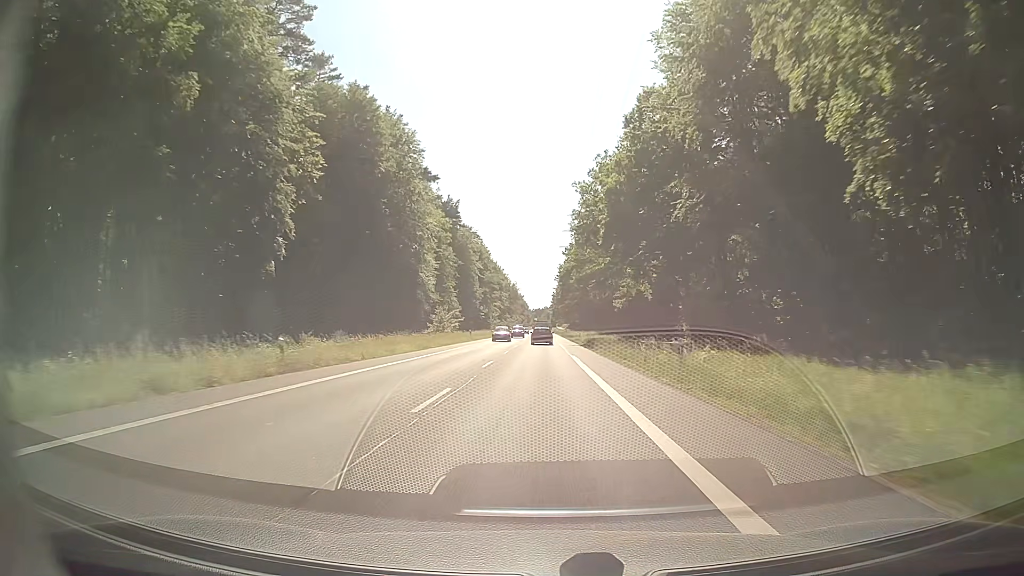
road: secondary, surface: asphalt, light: Day
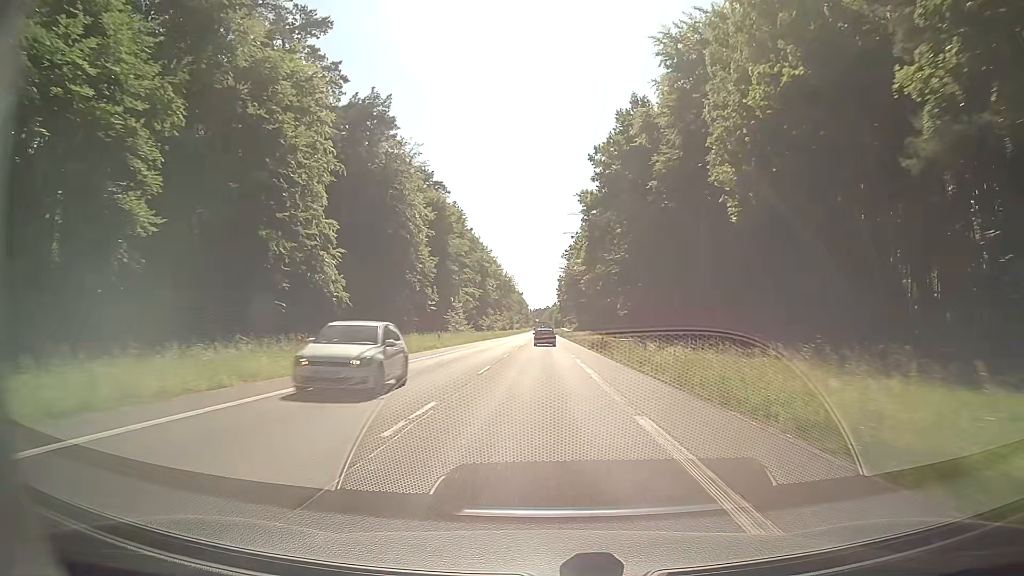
(-0.1, +74.4) m; 0°
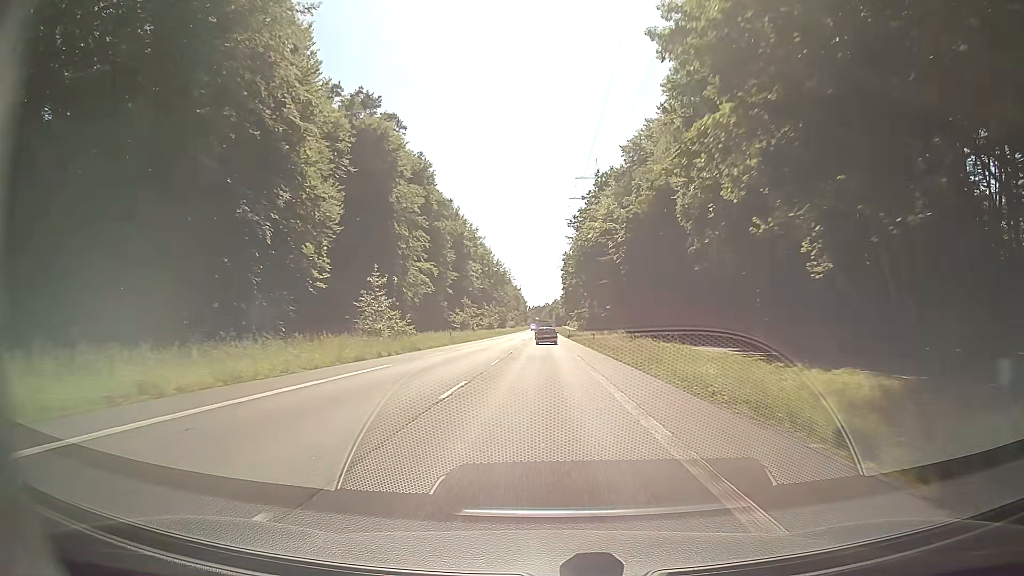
(0.0, +43.8) m; 0°
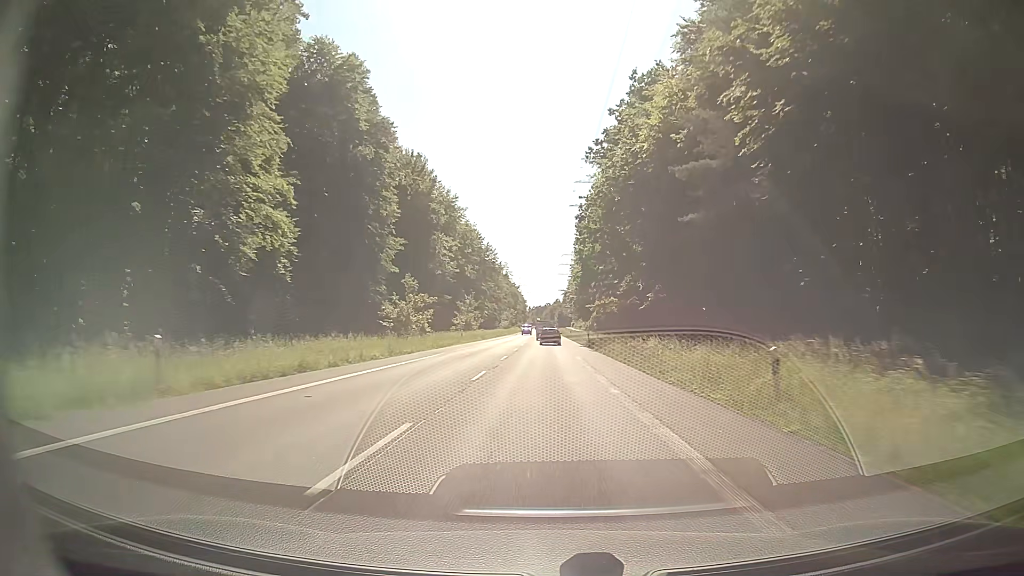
(-0.1, +43.3) m; 0°
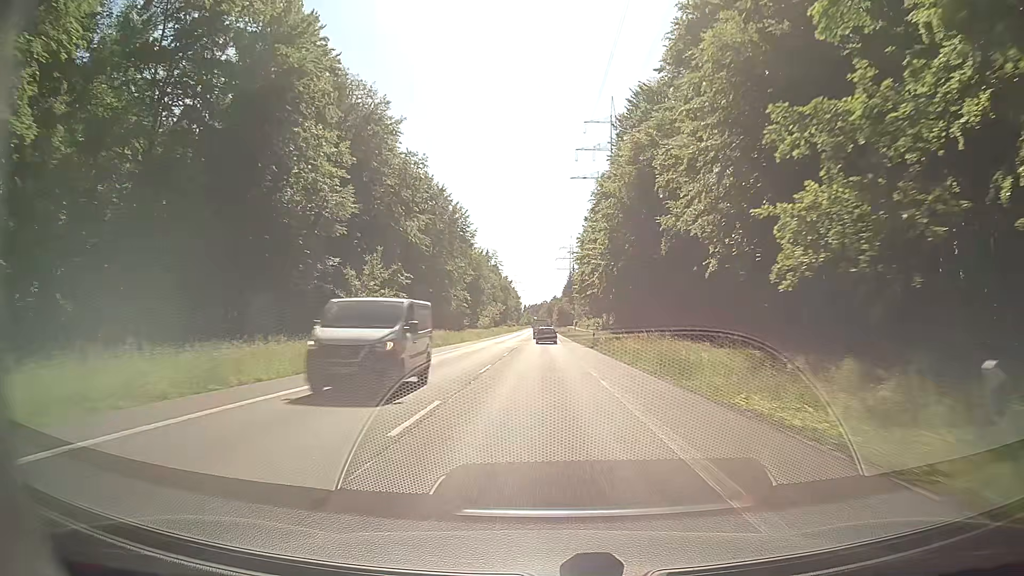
(-0.1, +56.9) m; 0°
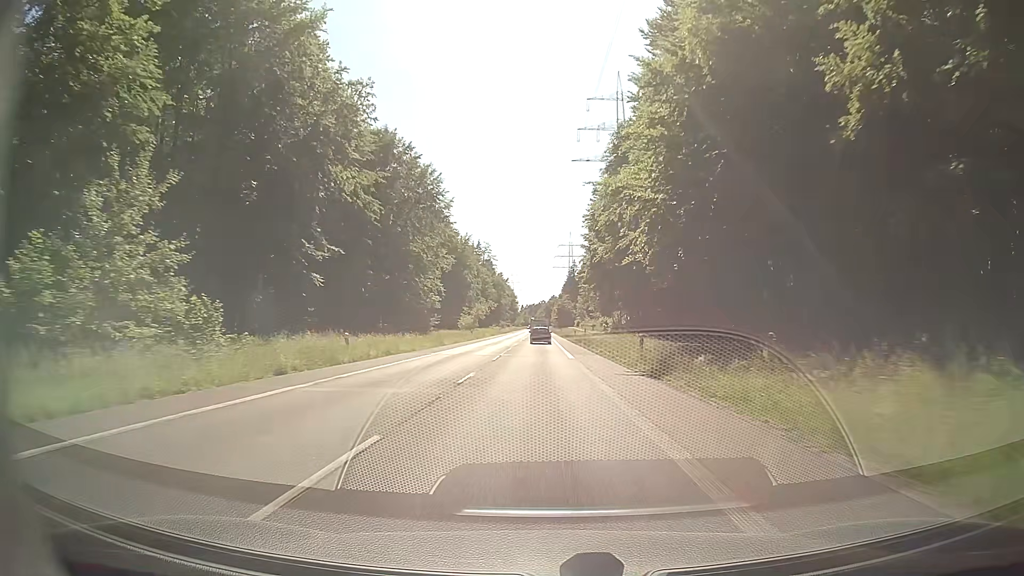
(+0.2, +28.2) m; +1°
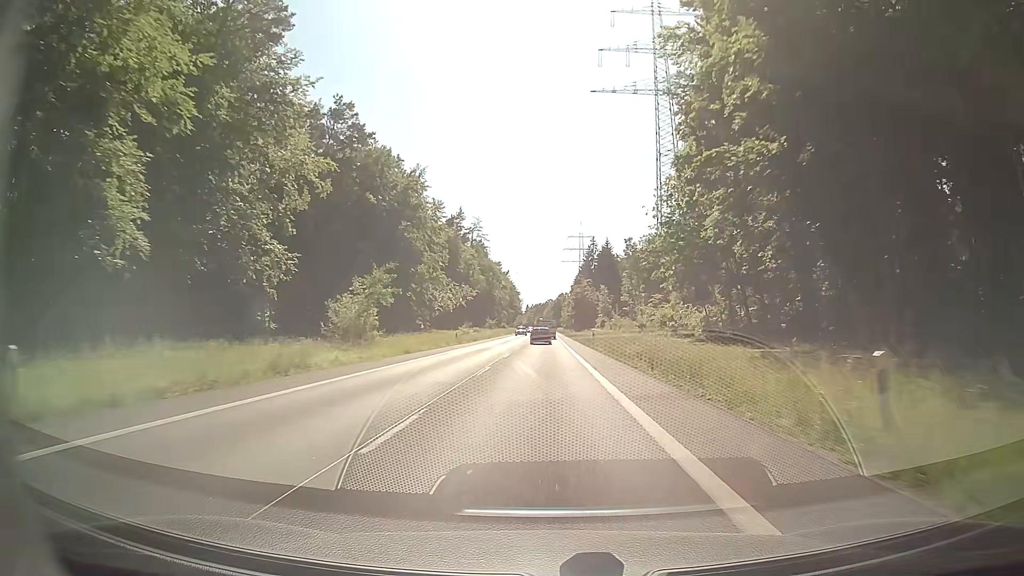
(-0.4, +69.4) m; -1°
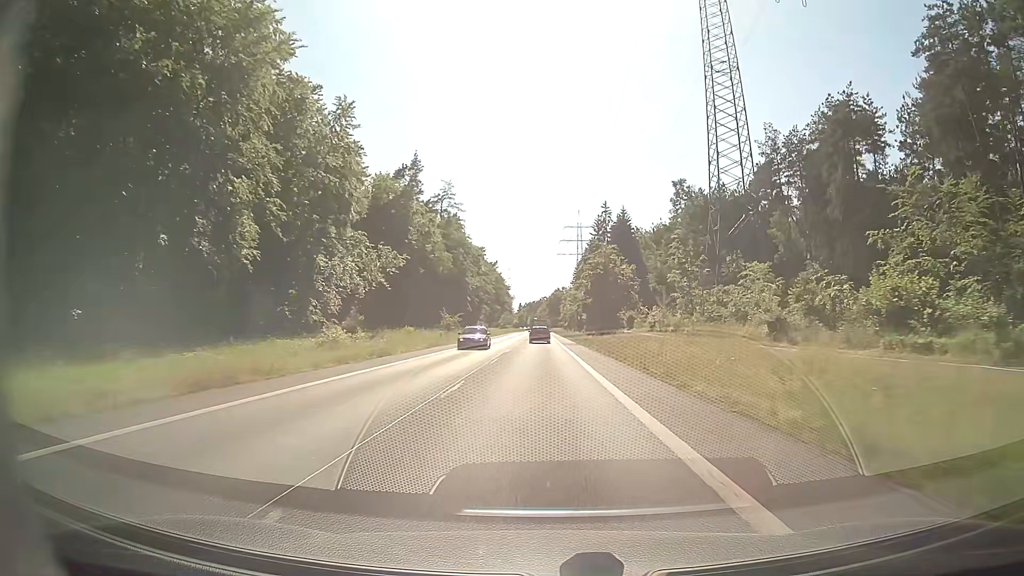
(+0.1, +54.5) m; 0°
(0, +10) (0, +20) (0, +30) (0, +40) (0, +50) (0, +60) (0, +70) (0, +80) (0, +90) (0, +100) m
